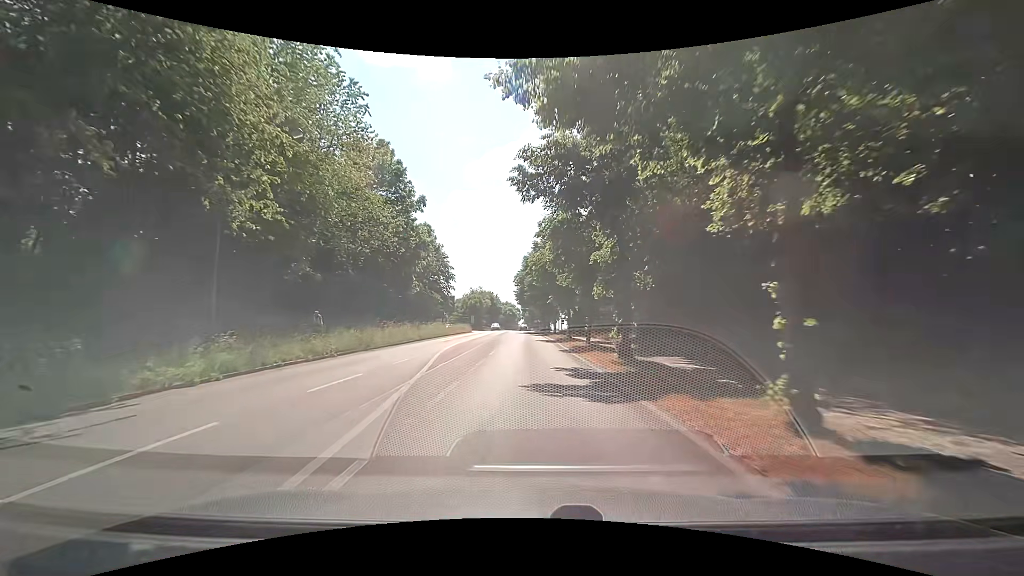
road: secondary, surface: asphalt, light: Day
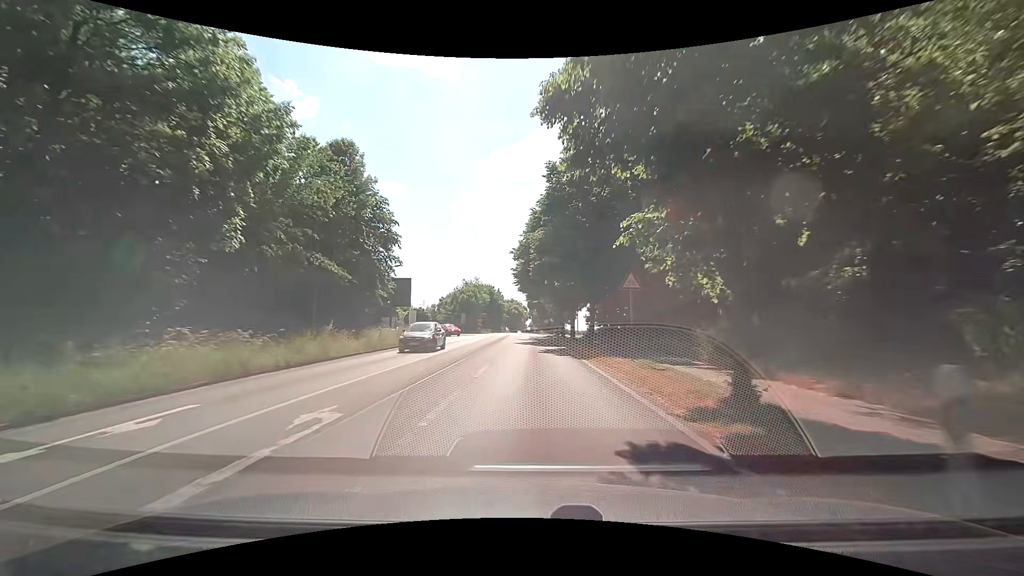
(-0.5, +31.5) m; -1°
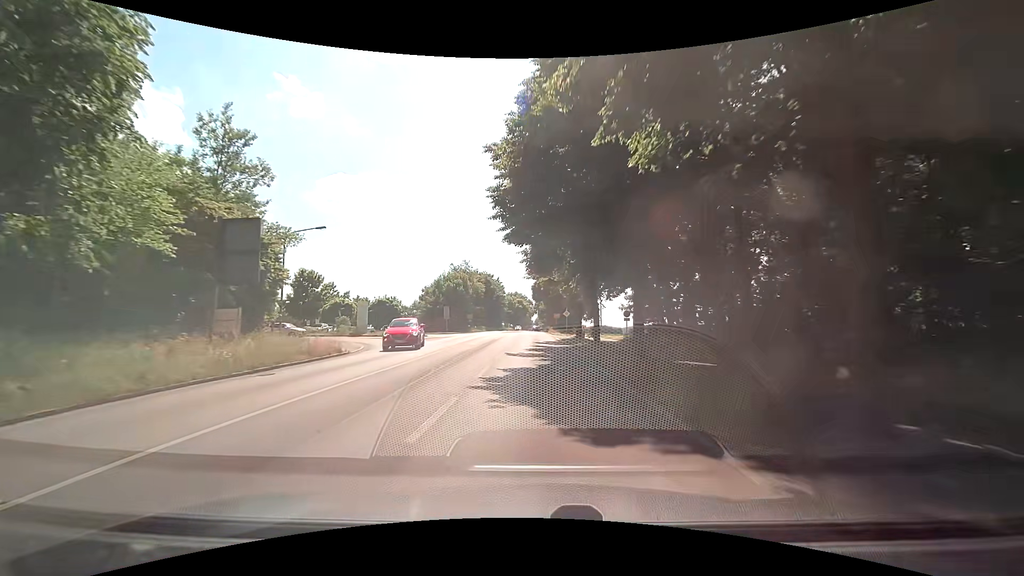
(+0.1, +25.1) m; 0°
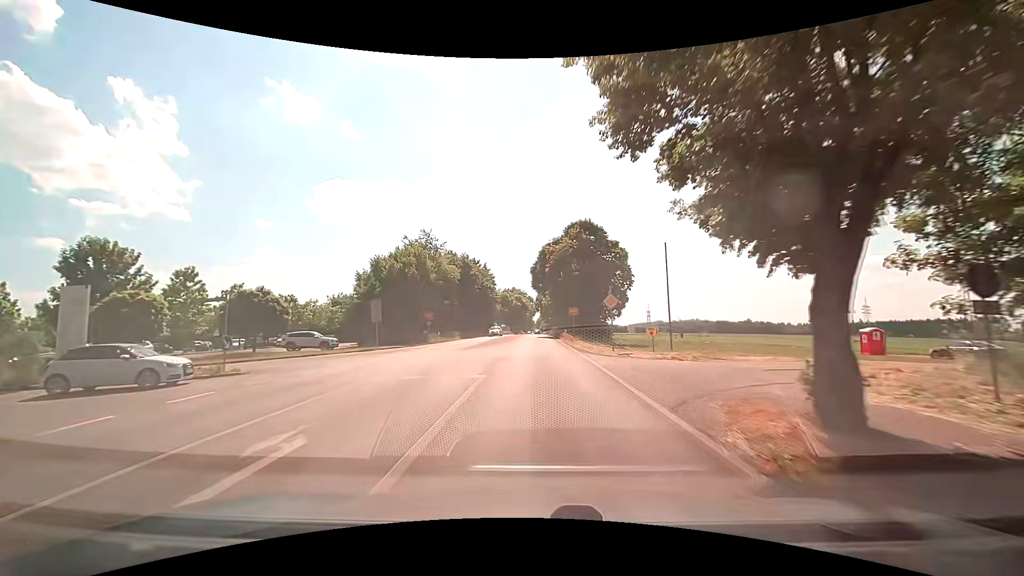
(-0.1, +33.6) m; +1°
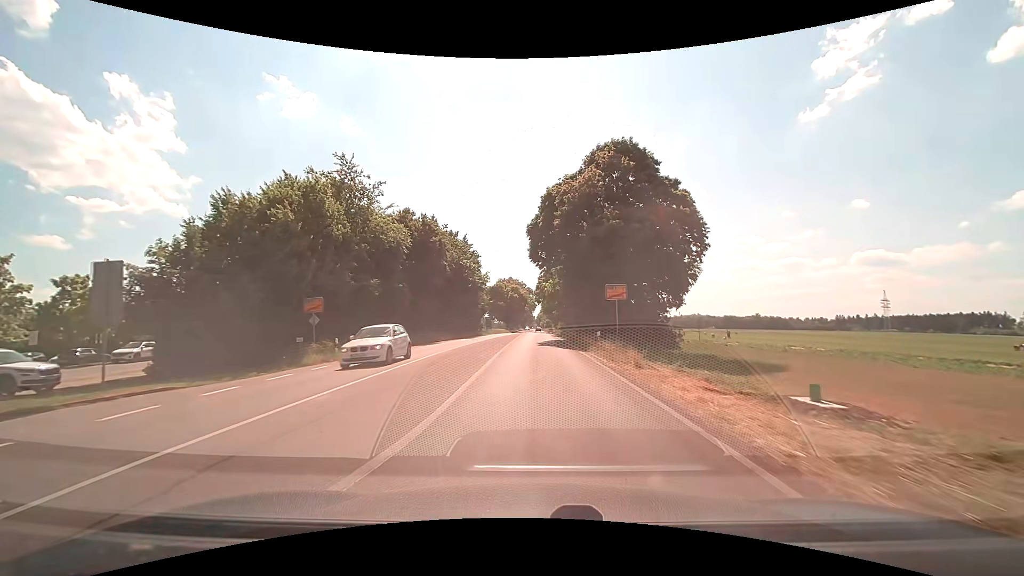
(-0.2, +26.0) m; -1°
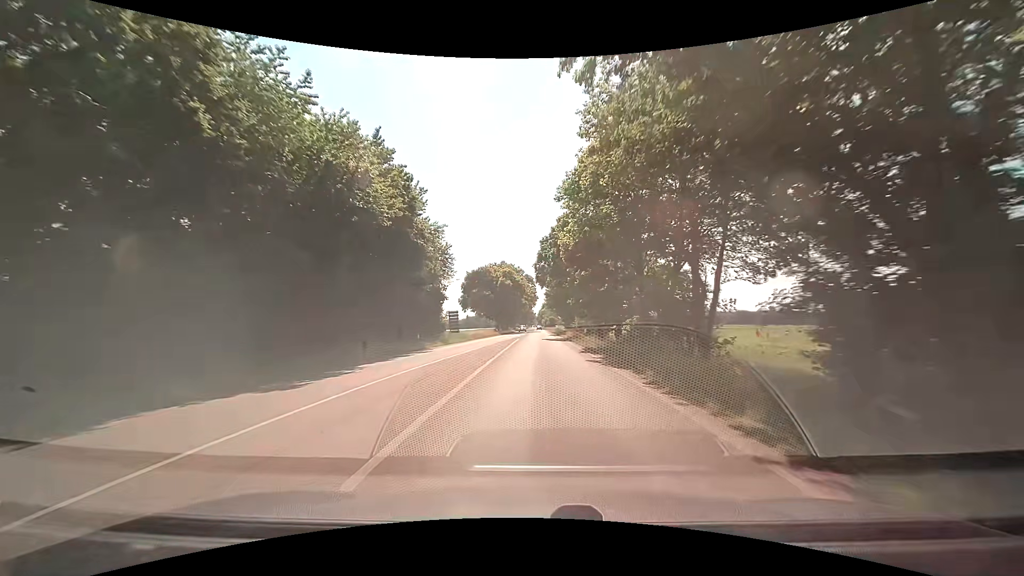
(0.0, +37.4) m; 0°
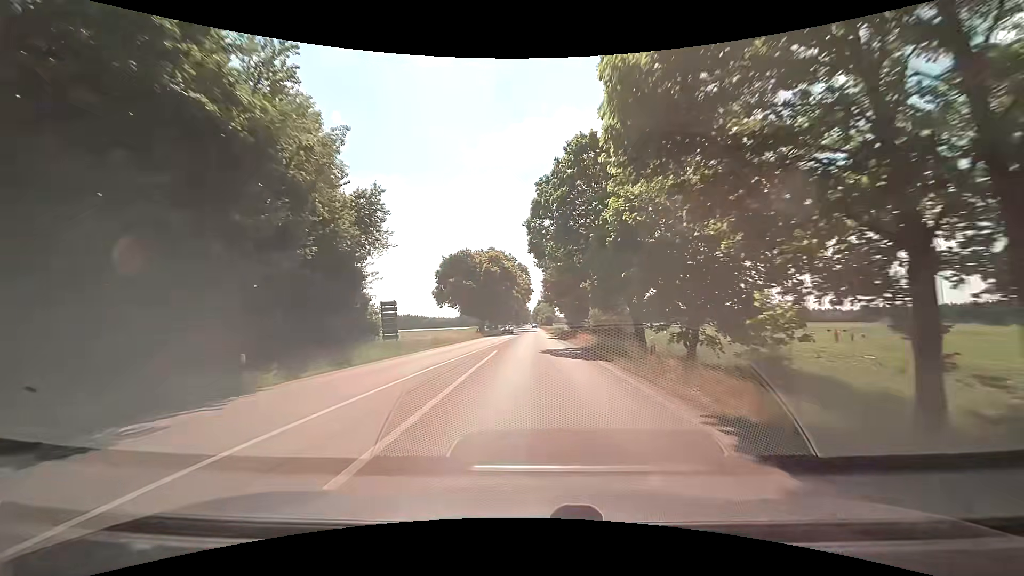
(+0.1, +20.0) m; 0°
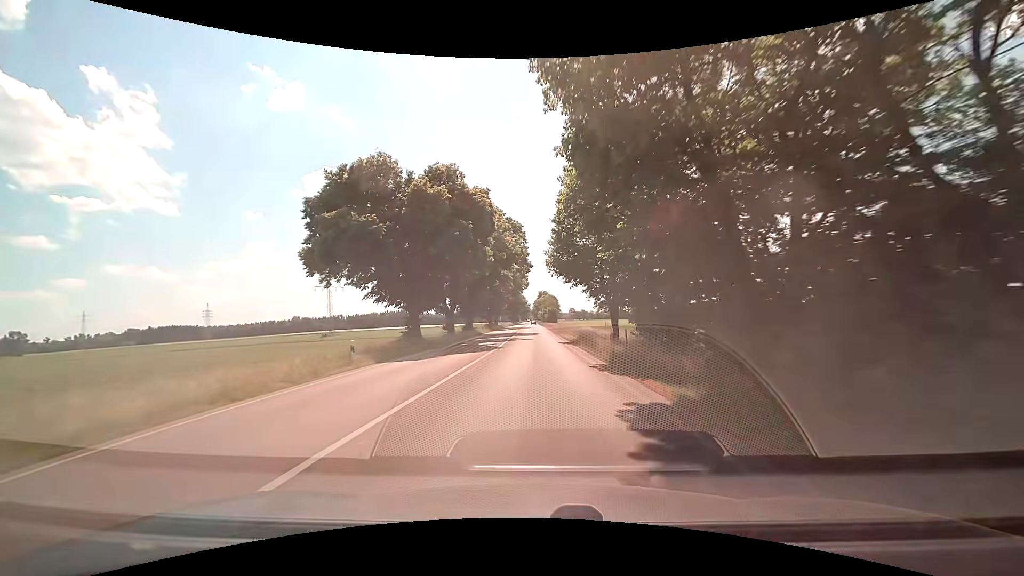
(-0.1, +42.0) m; -1°
(0, +10) (0, +20) (0, +30) (0, +40) (0, +50) (0, +60) (0, +70) (0, +80) (+1, +90) (+1, +100) m
